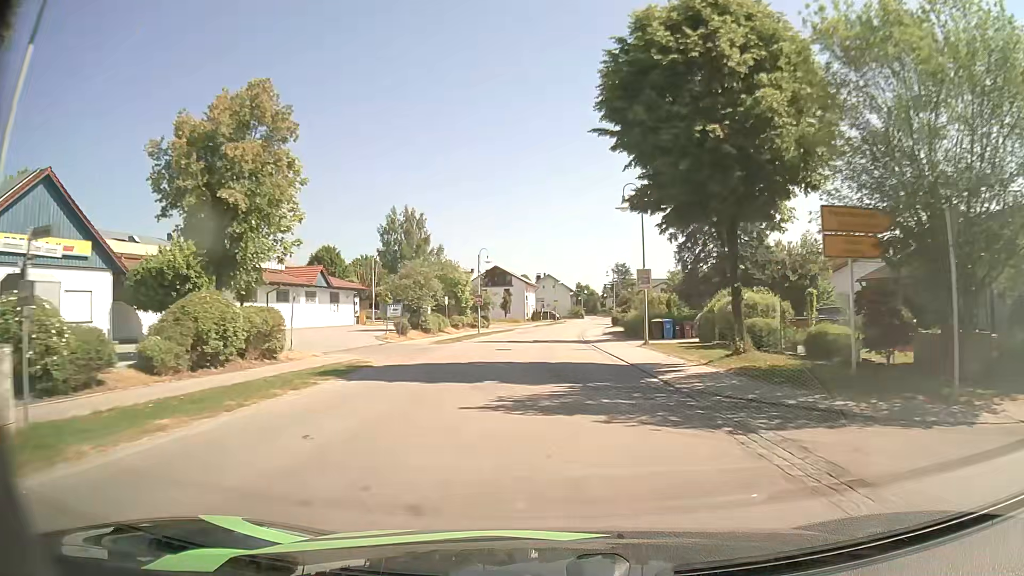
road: secondary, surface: asphalt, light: Day
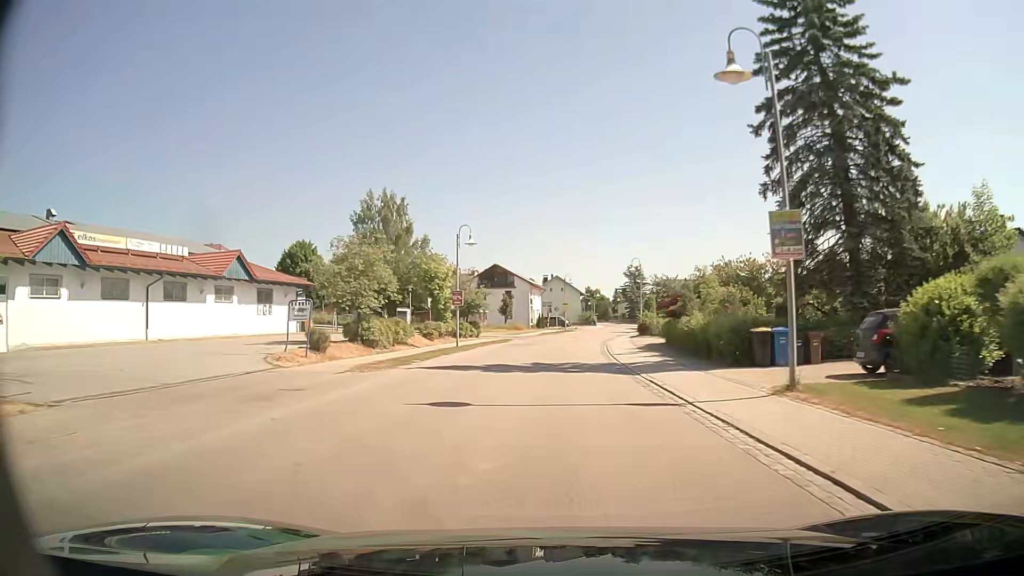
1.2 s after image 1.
(0.0, +16.9) m; 0°
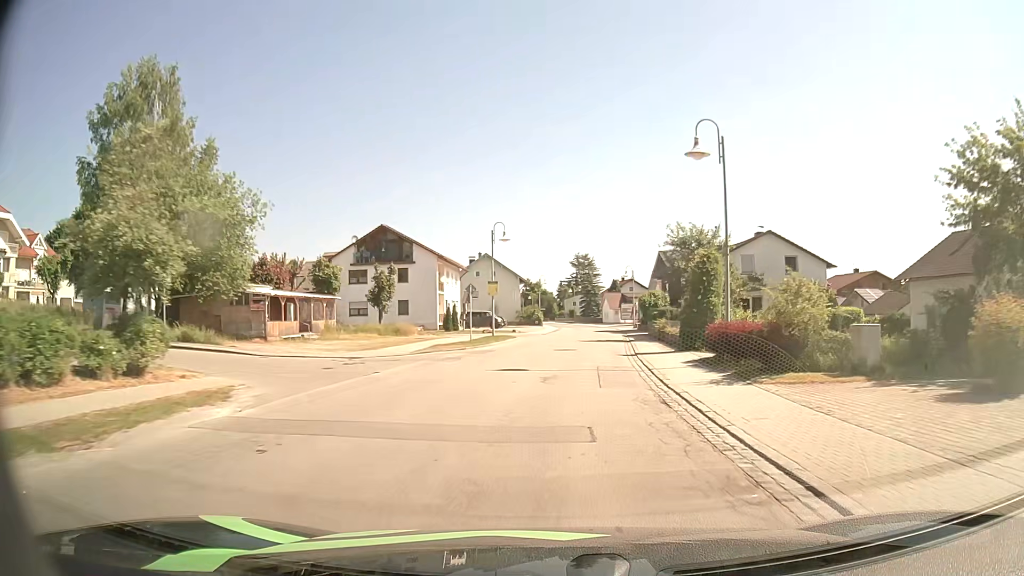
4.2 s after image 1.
(+1.2, +42.5) m; +5°
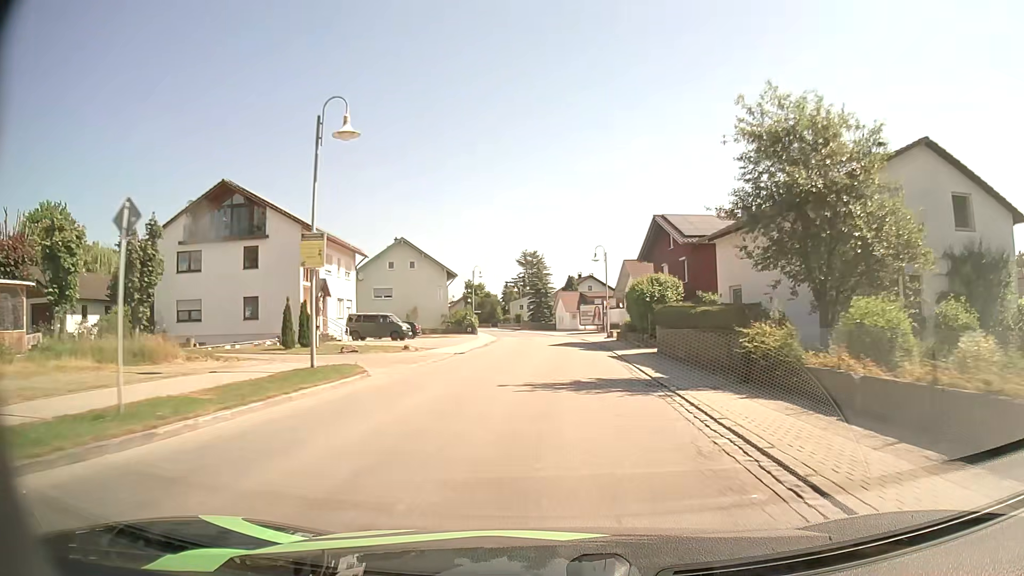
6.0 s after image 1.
(+1.0, +24.7) m; +4°
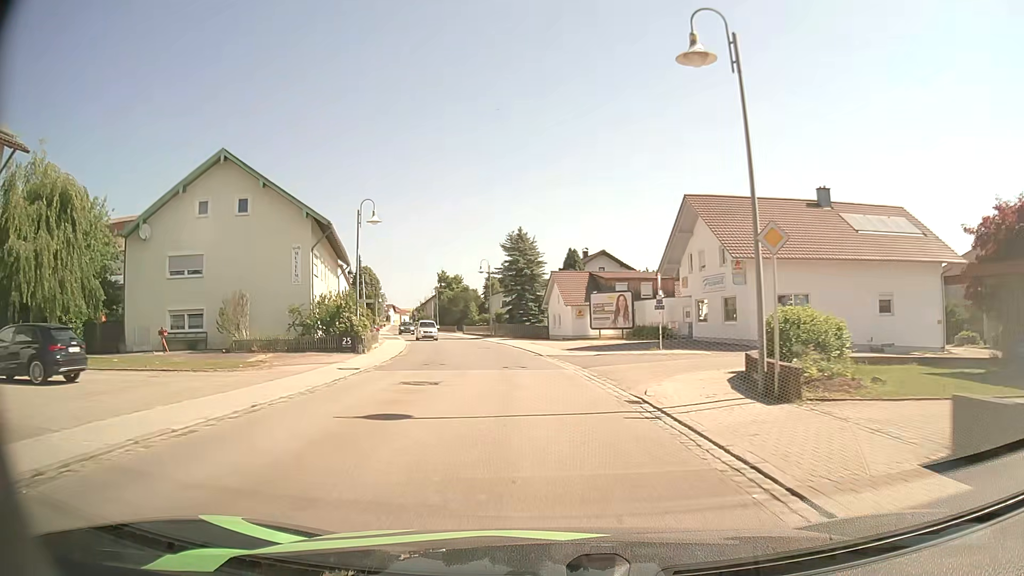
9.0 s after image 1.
(+0.8, +40.1) m; 0°
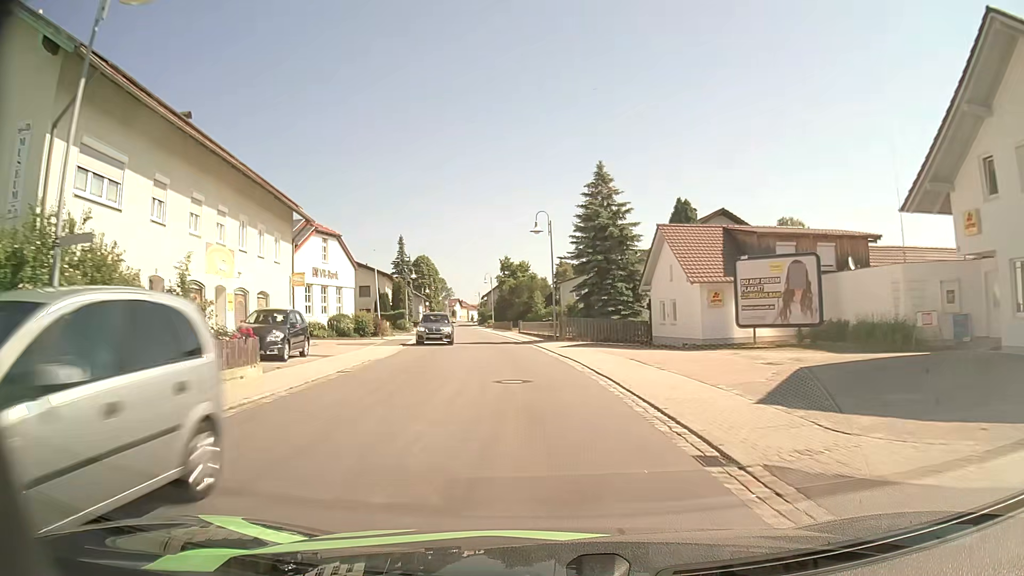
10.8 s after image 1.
(-1.2, +24.3) m; -6°
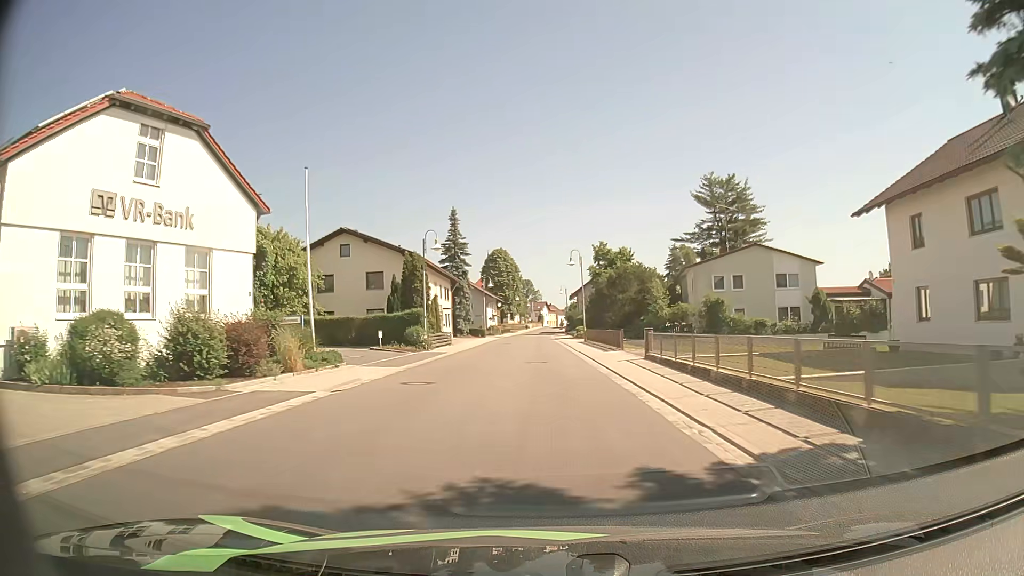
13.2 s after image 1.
(-2.5, +32.9) m; -8°
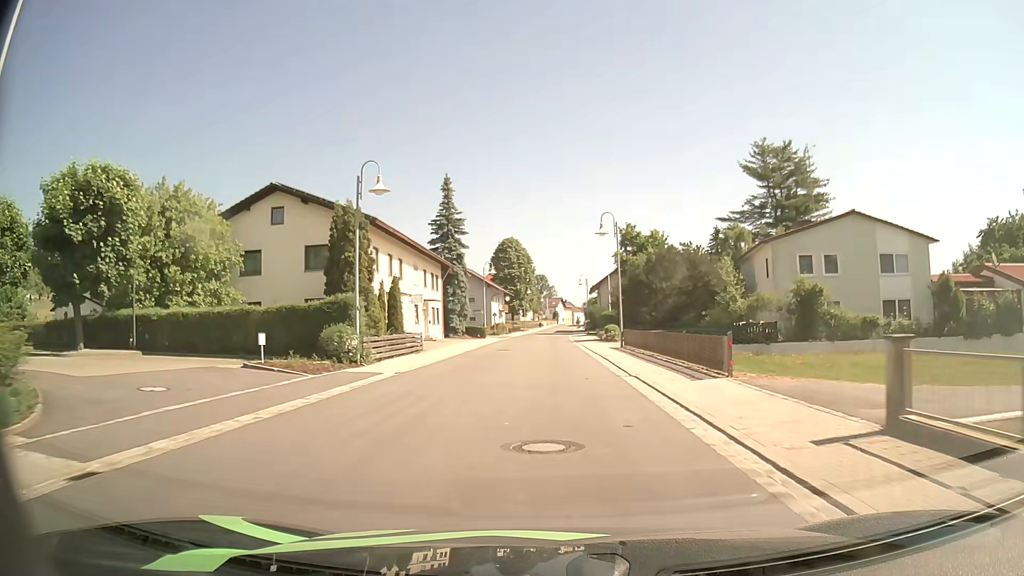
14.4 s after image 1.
(-0.2, +16.7) m; -1°
(0, +10) (0, +20) (0, +30) (0, +40) (0, +50) (0, +60) (0, +70) (+1, +80) (+1, +90) (+2, +100) m
